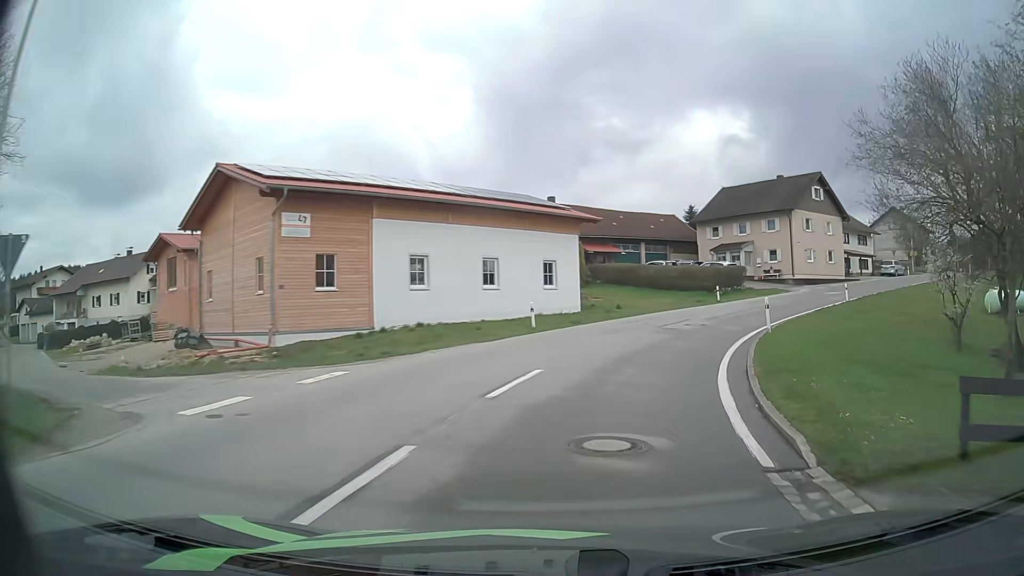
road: tertiary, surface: asphalt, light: Day
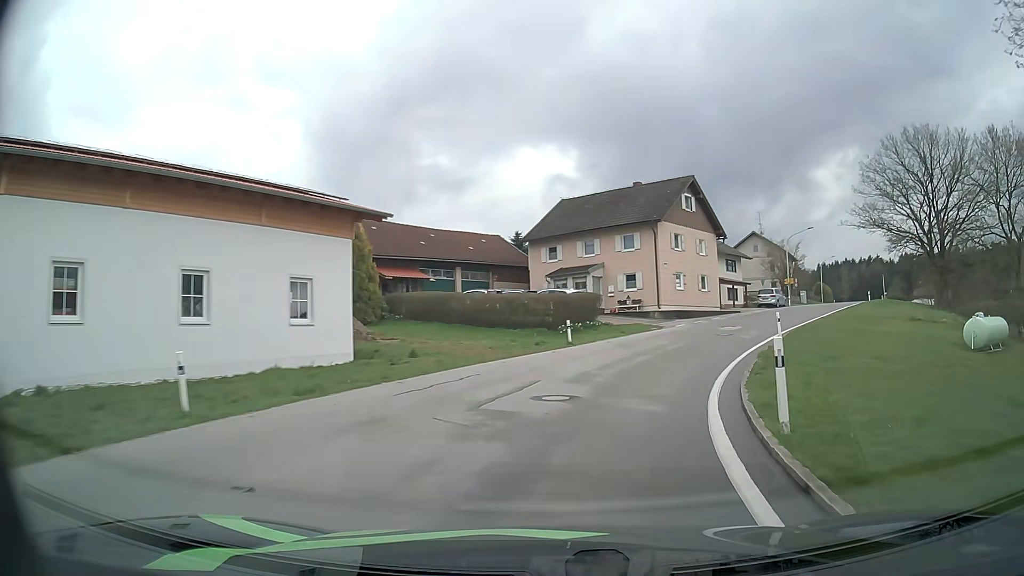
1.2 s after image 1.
(+1.6, +13.0) m; +15°
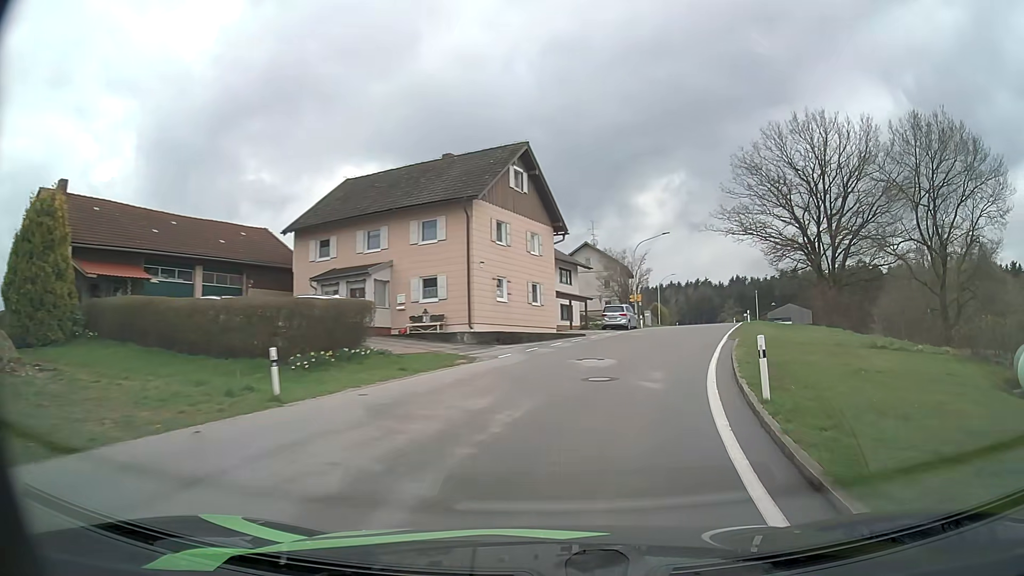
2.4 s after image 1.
(+1.8, +13.5) m; +16°
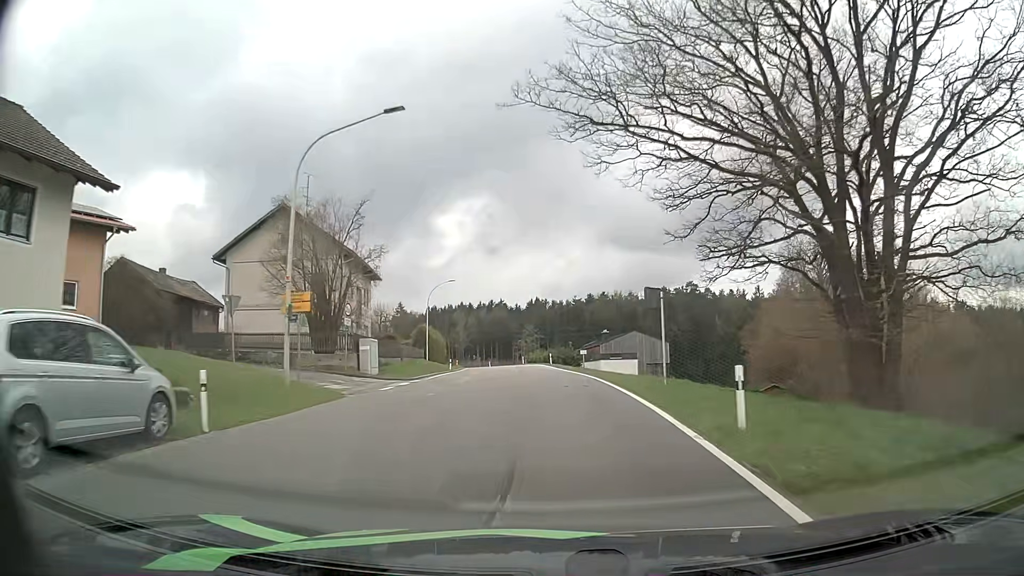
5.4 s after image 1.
(+8.3, +37.0) m; +18°
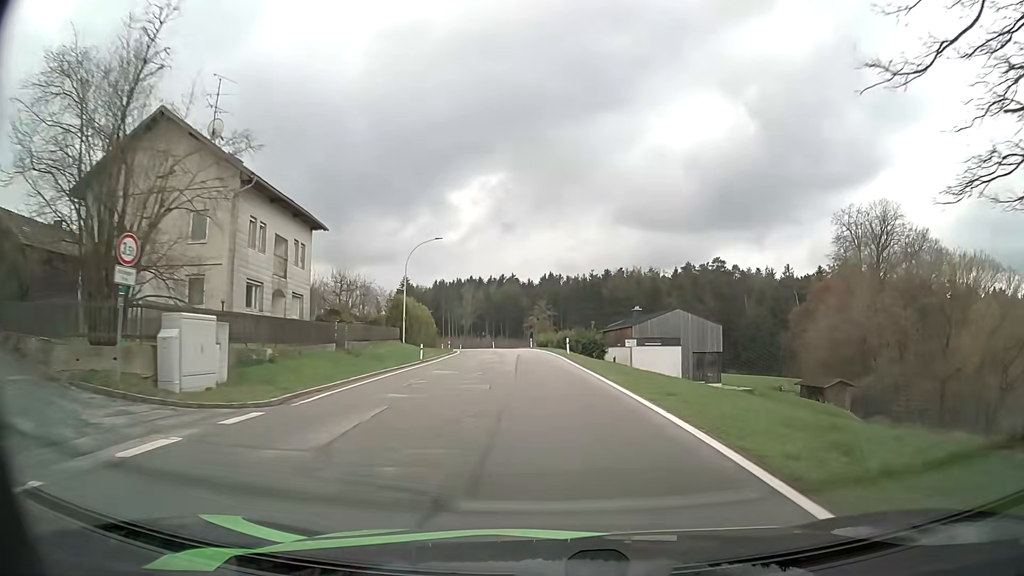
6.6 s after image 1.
(-0.2, +16.3) m; -1°
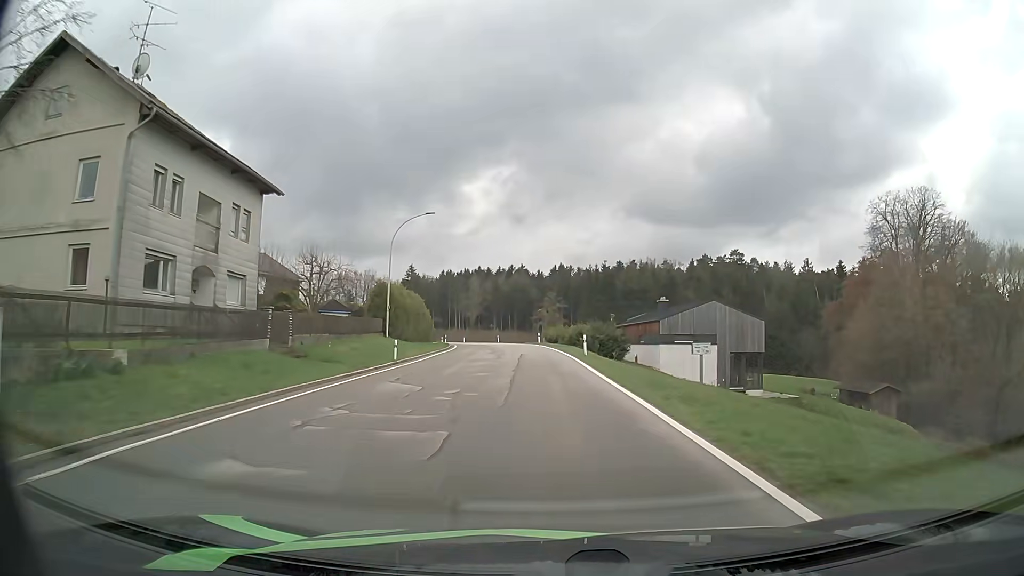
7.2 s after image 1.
(-0.1, +8.1) m; -1°
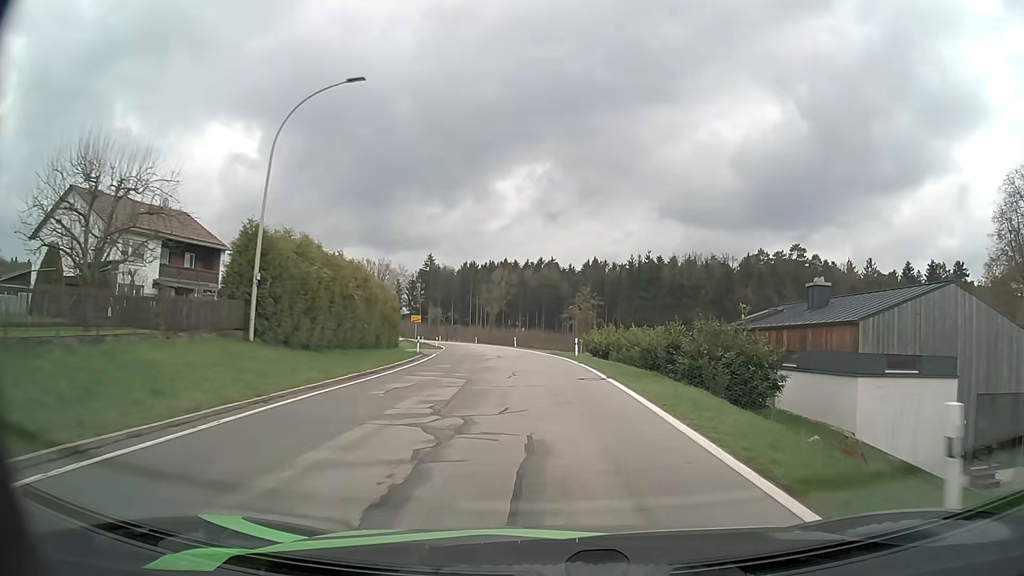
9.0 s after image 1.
(-0.7, +23.9) m; -3°
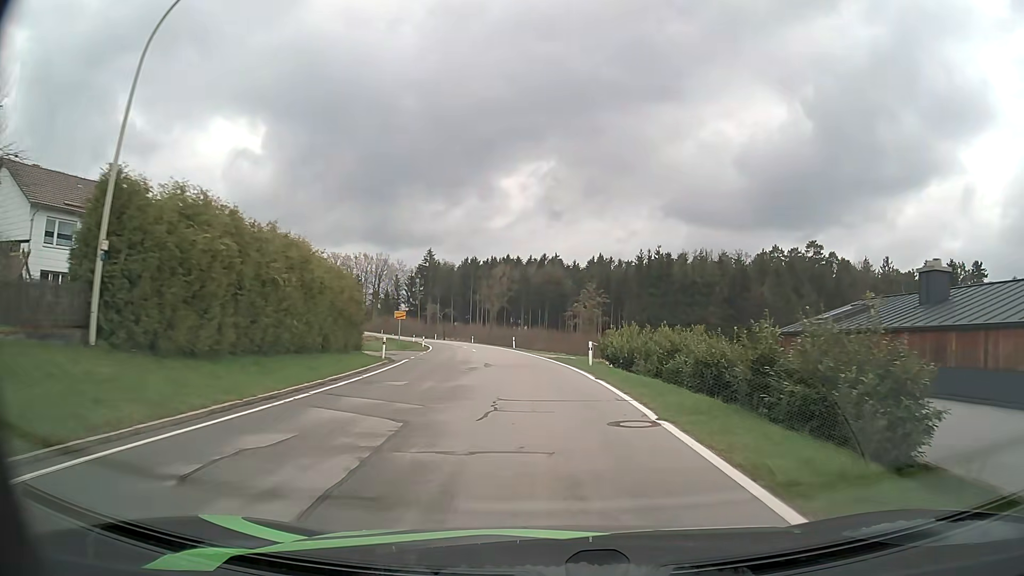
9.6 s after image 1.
(0.0, +8.1) m; 0°
(0, +10) (0, +20) (-1, +30) (-2, +40) (-4, +50) (-6, +60) (-8, +69) (-10, +79) (-13, +89) (-16, +98) m
